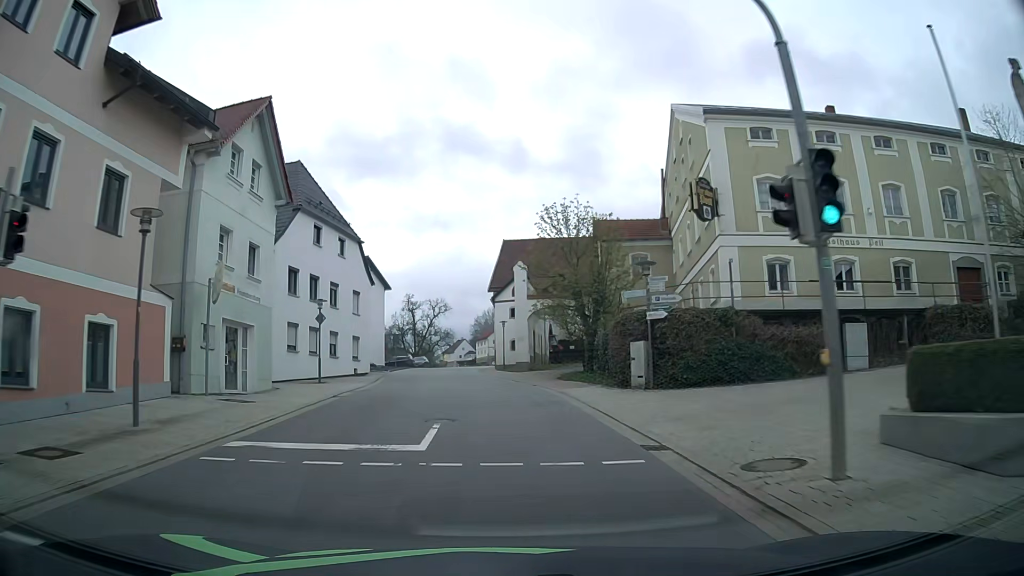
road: tertiary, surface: asphalt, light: Day
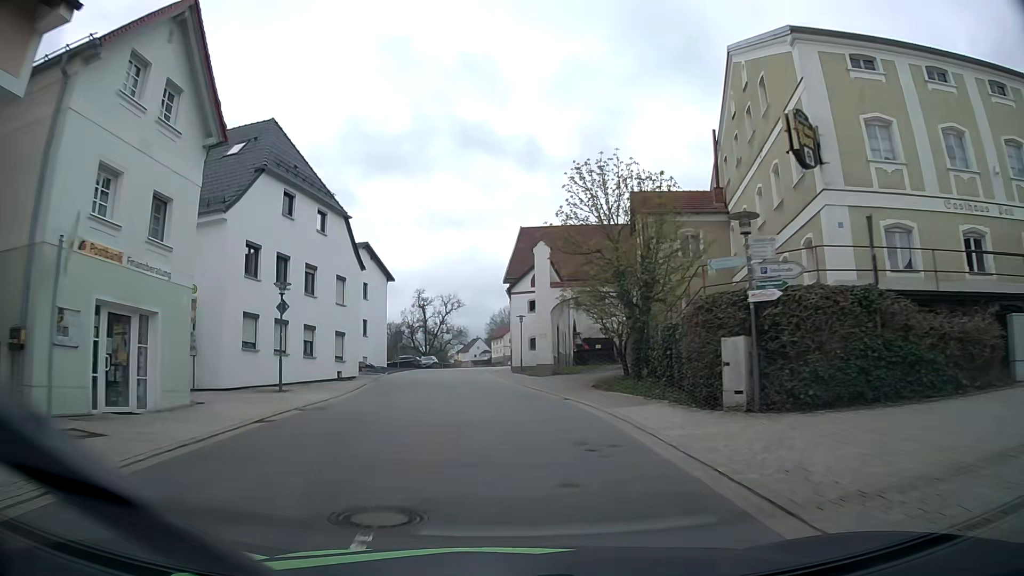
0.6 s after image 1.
(-0.1, +7.5) m; -1°
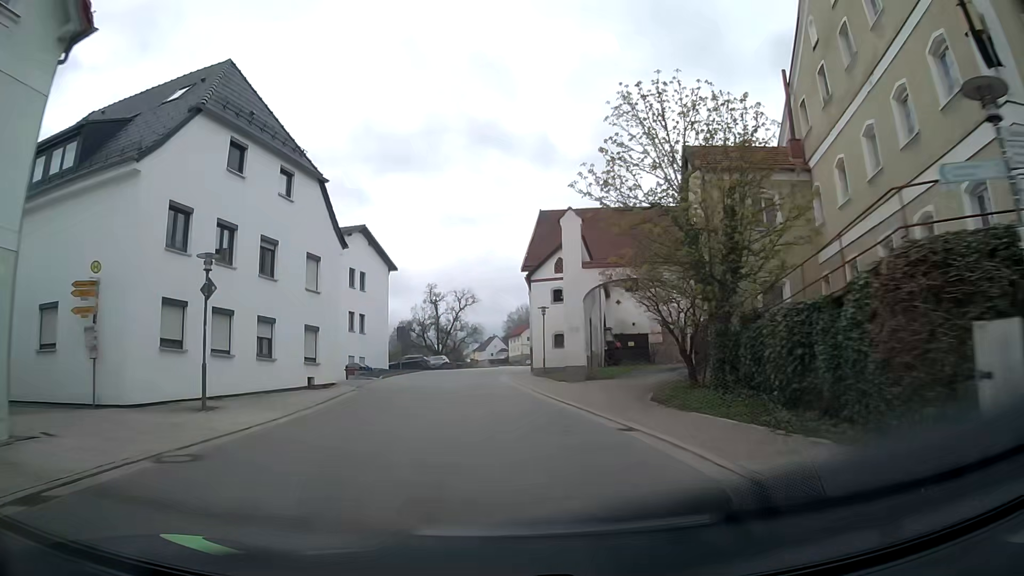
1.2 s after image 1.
(-0.1, +7.5) m; -2°
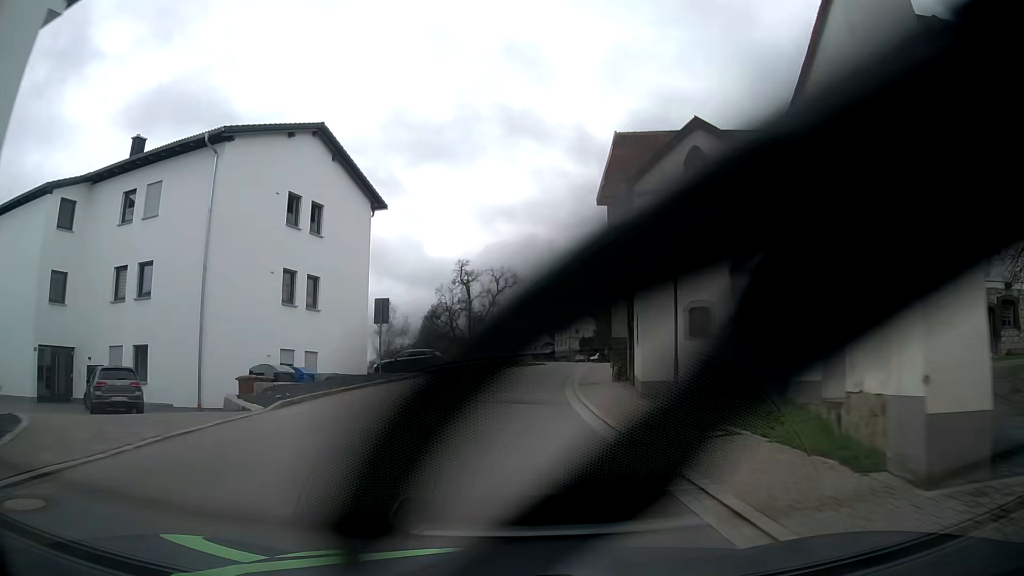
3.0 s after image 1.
(-0.7, +21.5) m; -4°
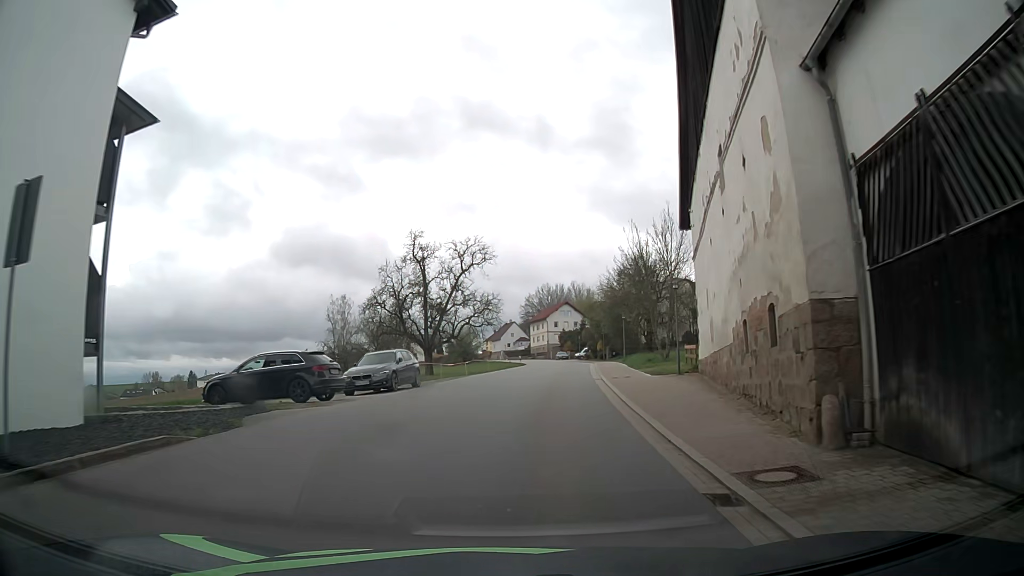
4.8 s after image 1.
(+0.4, +20.4) m; +4°
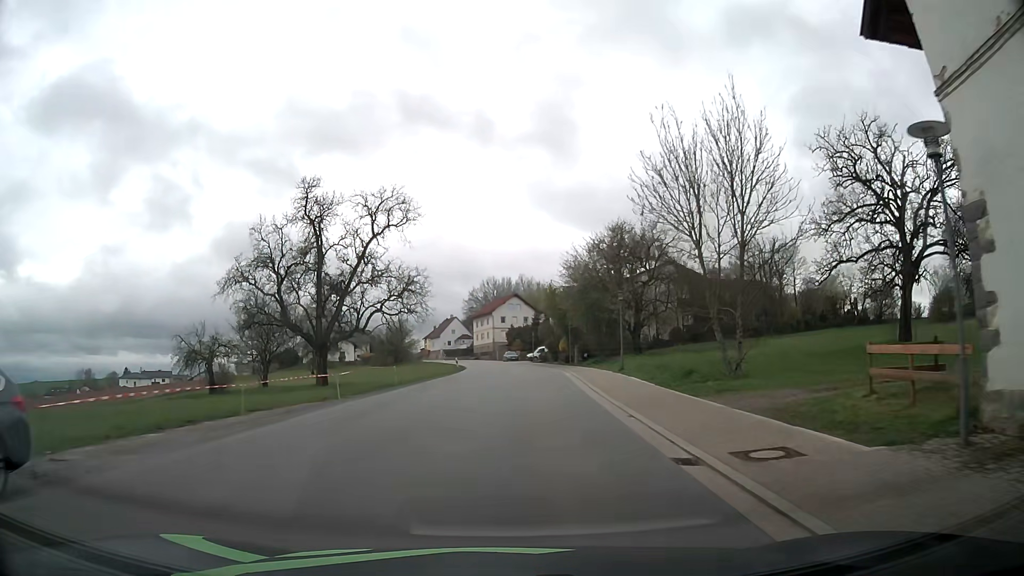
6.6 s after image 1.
(+0.7, +20.2) m; +4°
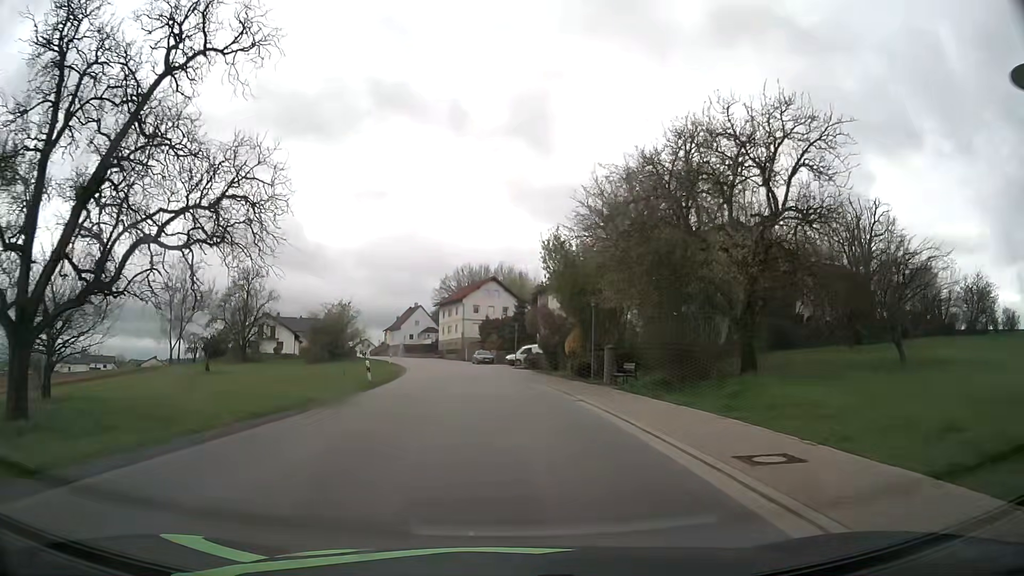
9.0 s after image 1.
(+0.2, +27.9) m; +1°
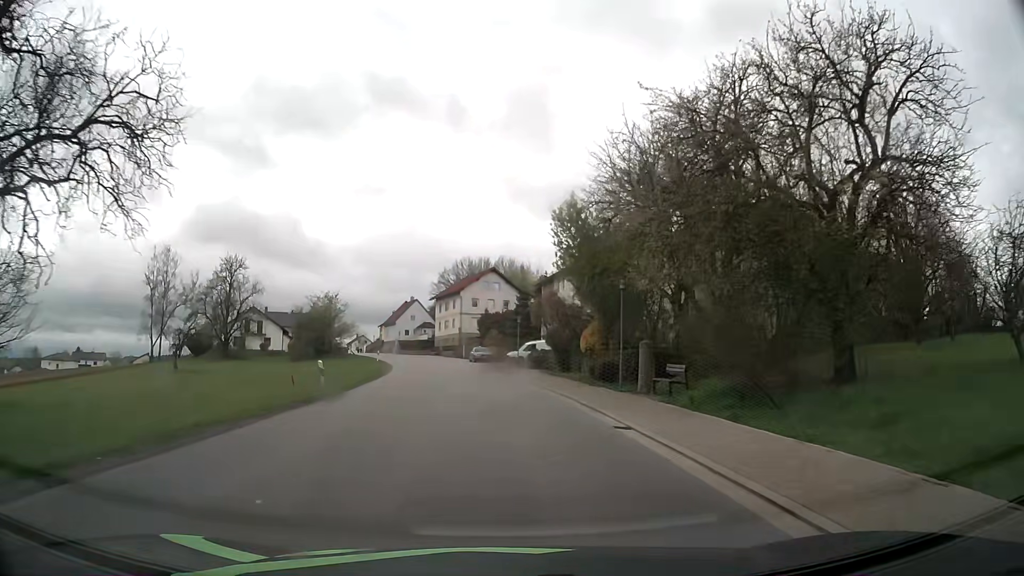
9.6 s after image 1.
(0.0, +7.3) m; 0°
(0, +10) (0, +20) (-1, +30) (-2, +40) (-4, +50) (-5, +60) (-8, +69) (-10, +79) (-13, +89) (-16, +98) m
